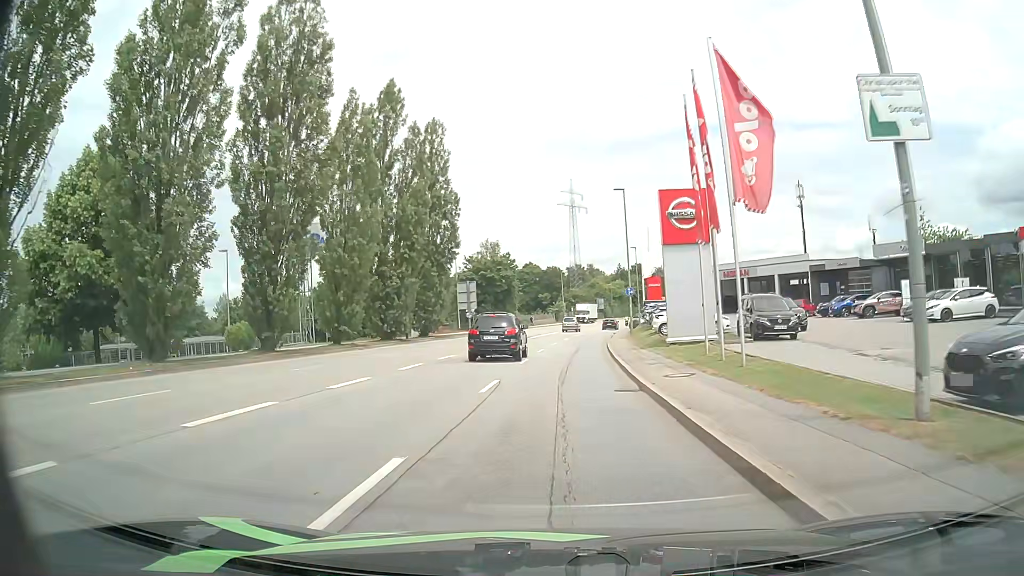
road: tertiary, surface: asphalt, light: Day
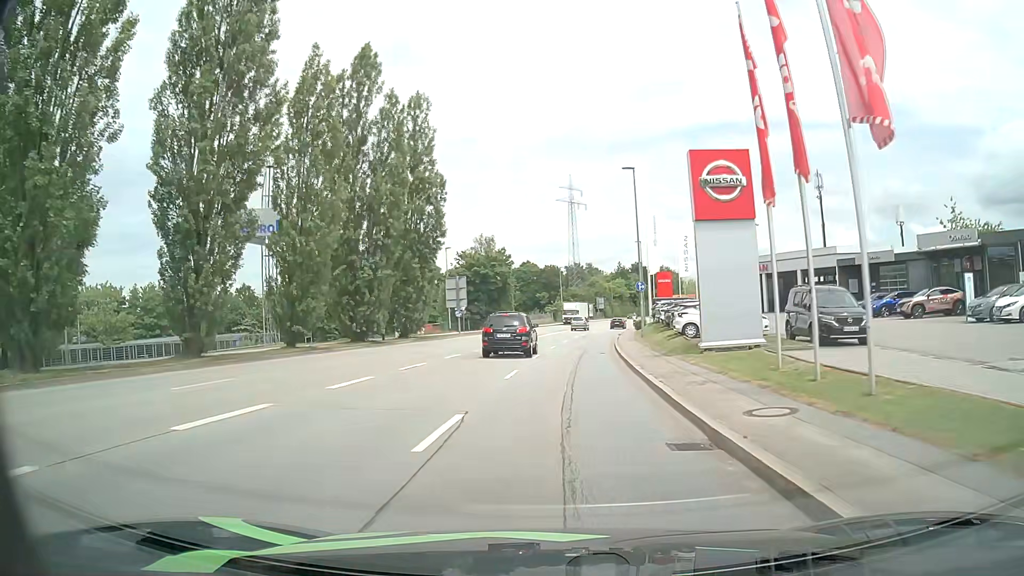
(0.0, +6.5) m; 0°
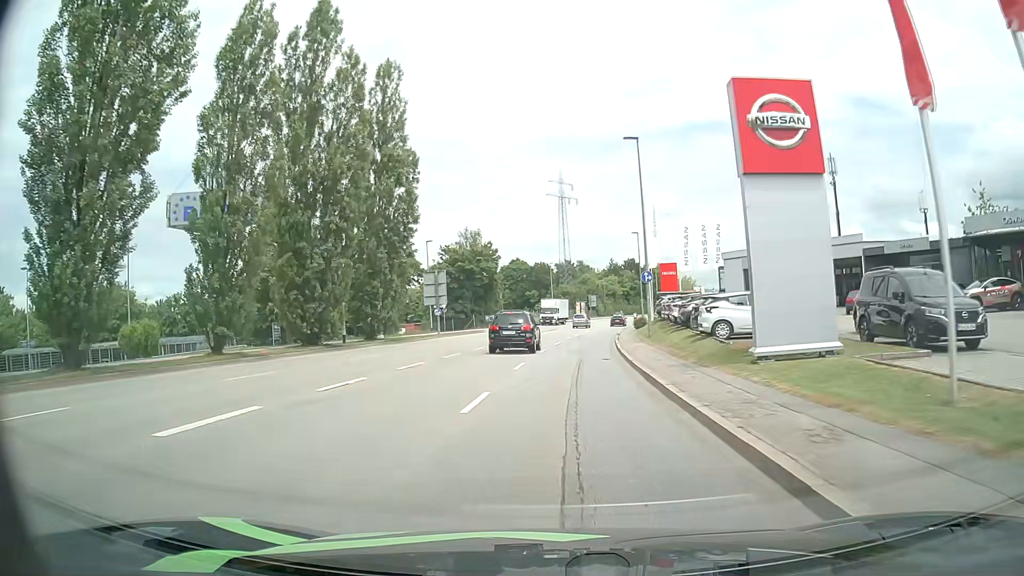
(0.0, +6.5) m; +1°
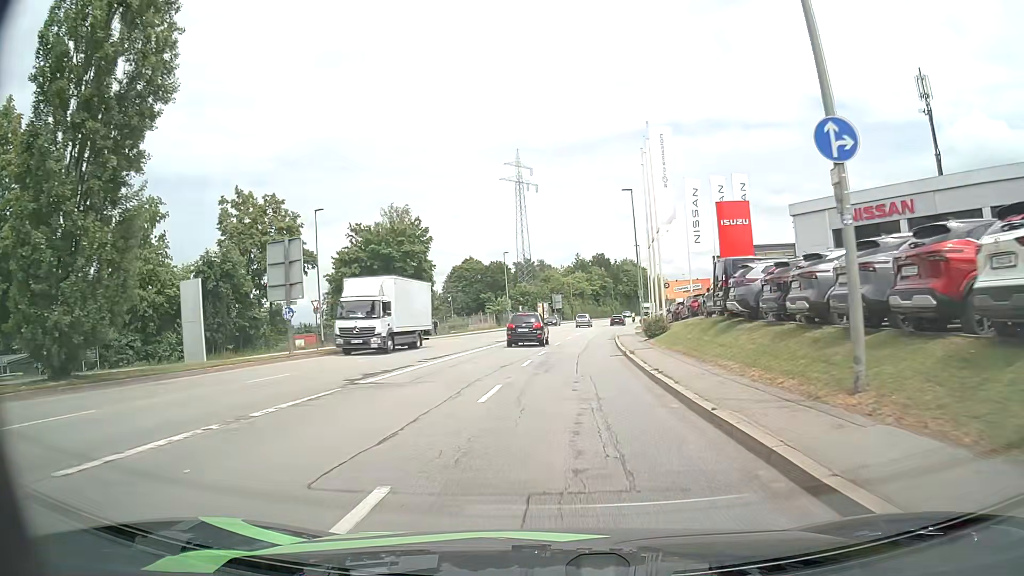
(+0.9, +25.9) m; +3°
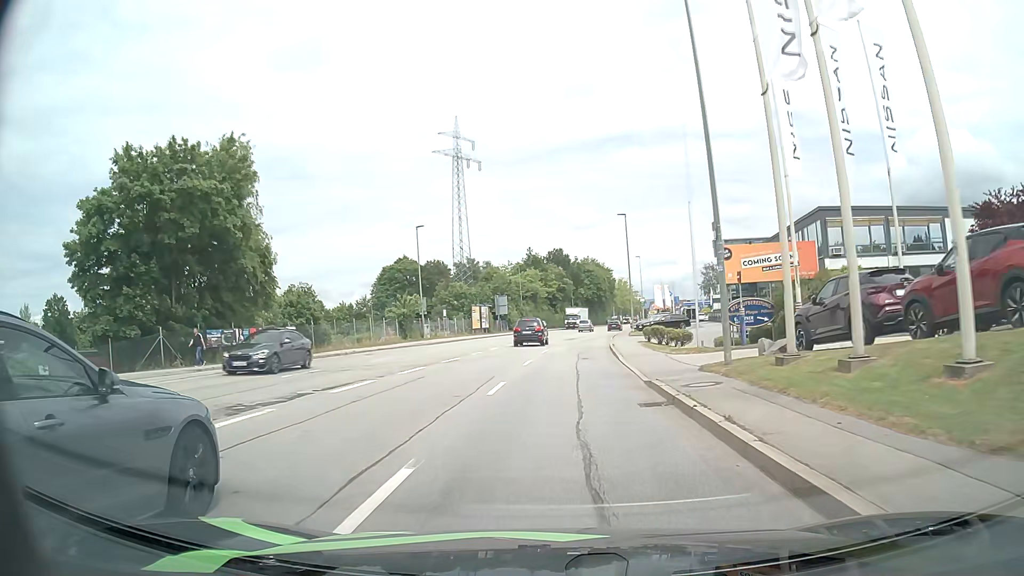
(+1.5, +32.7) m; +4°
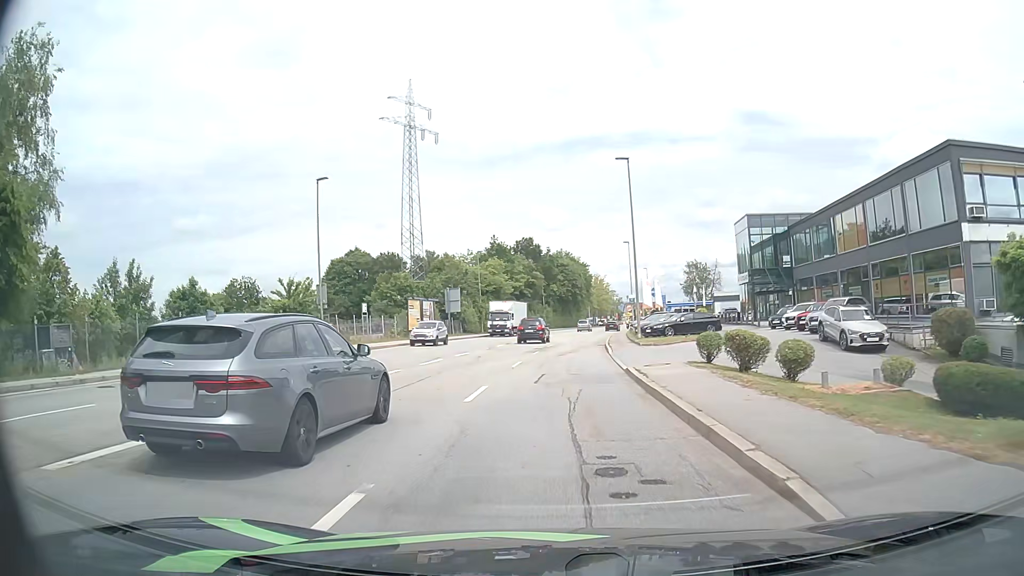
(+0.4, +20.5) m; +2°
